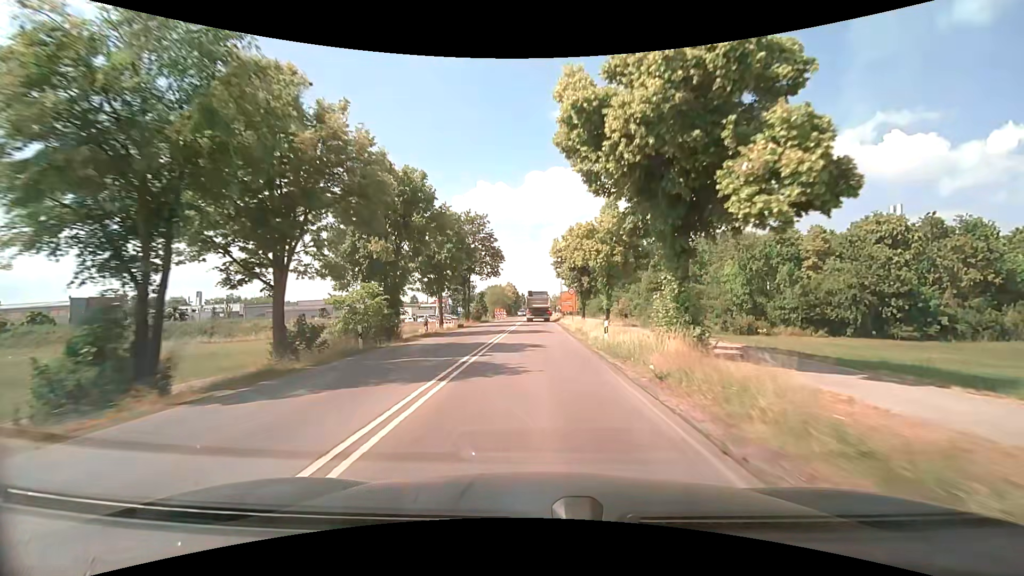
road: secondary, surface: asphalt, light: Day
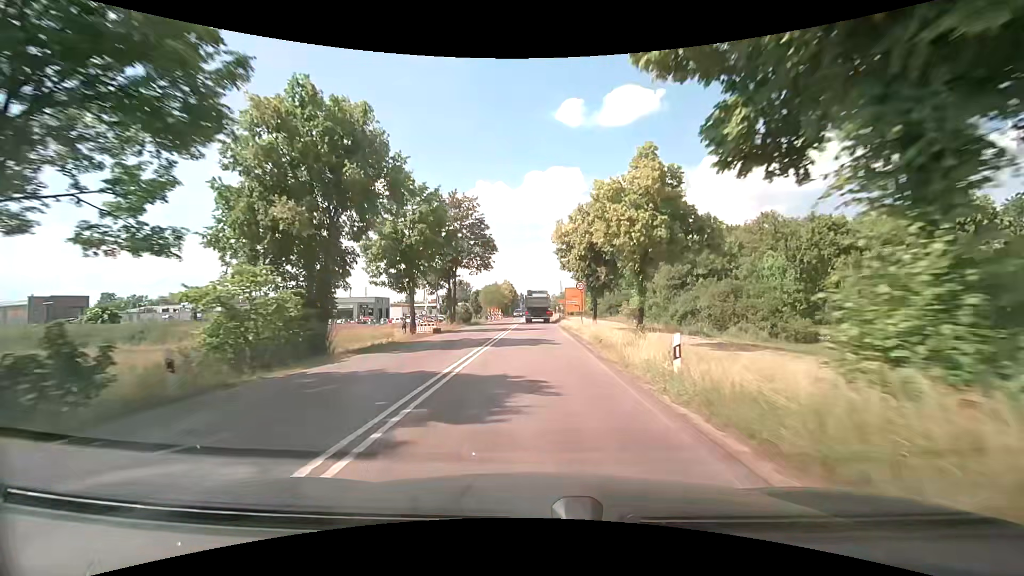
(0.0, +9.4) m; 0°
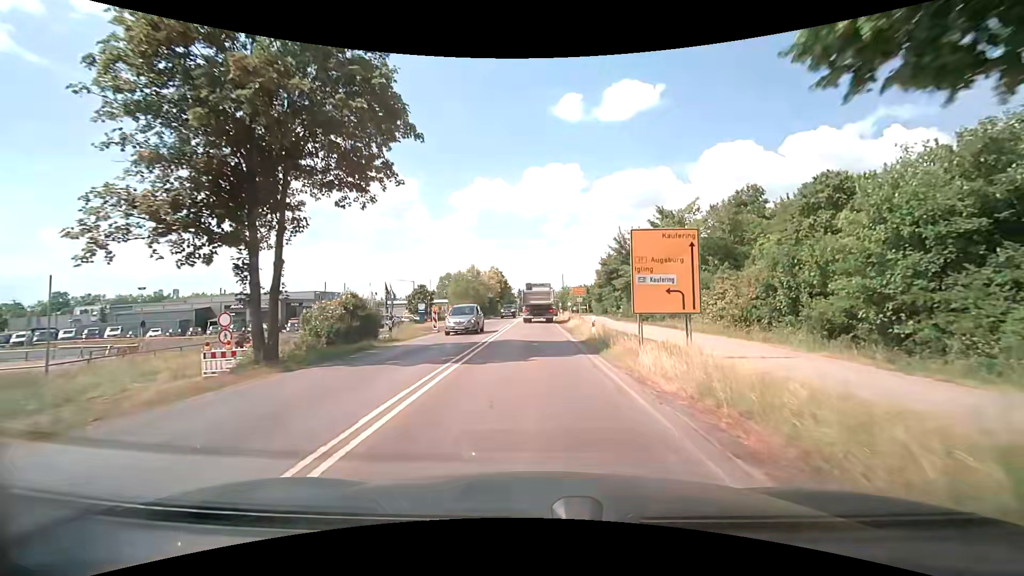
(+0.1, +32.8) m; 0°
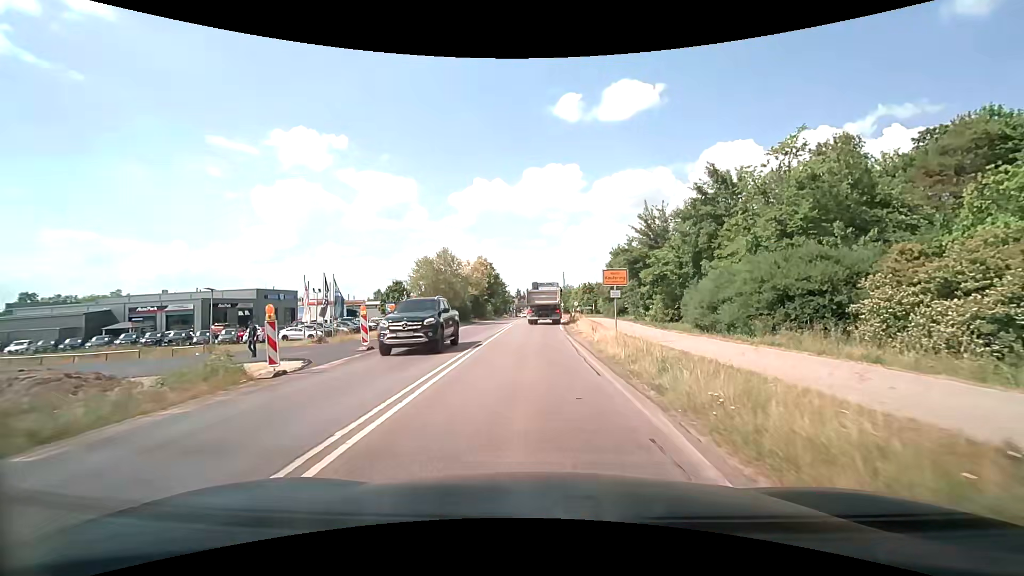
(+0.2, +18.4) m; 0°
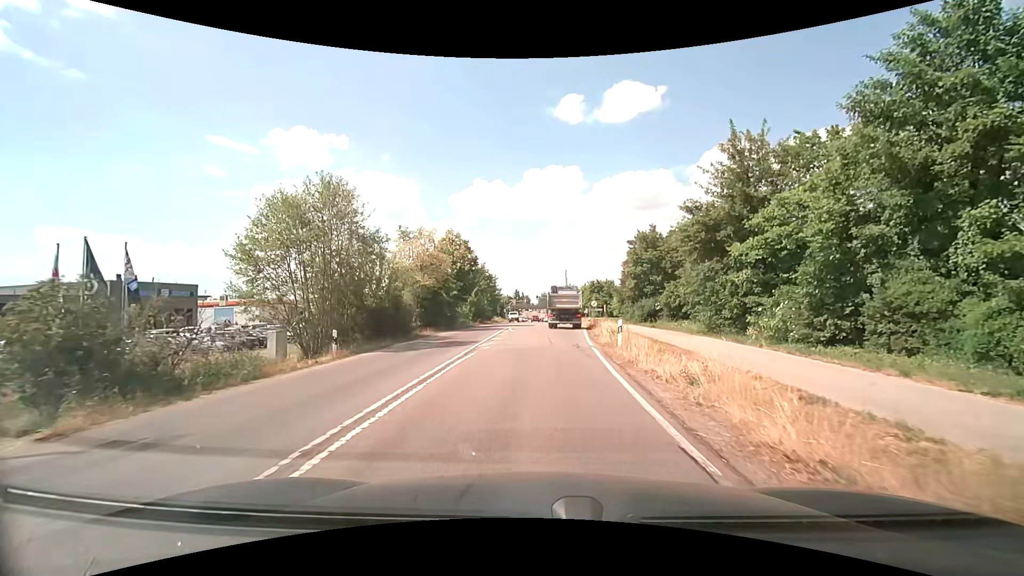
(+0.1, +25.0) m; +1°
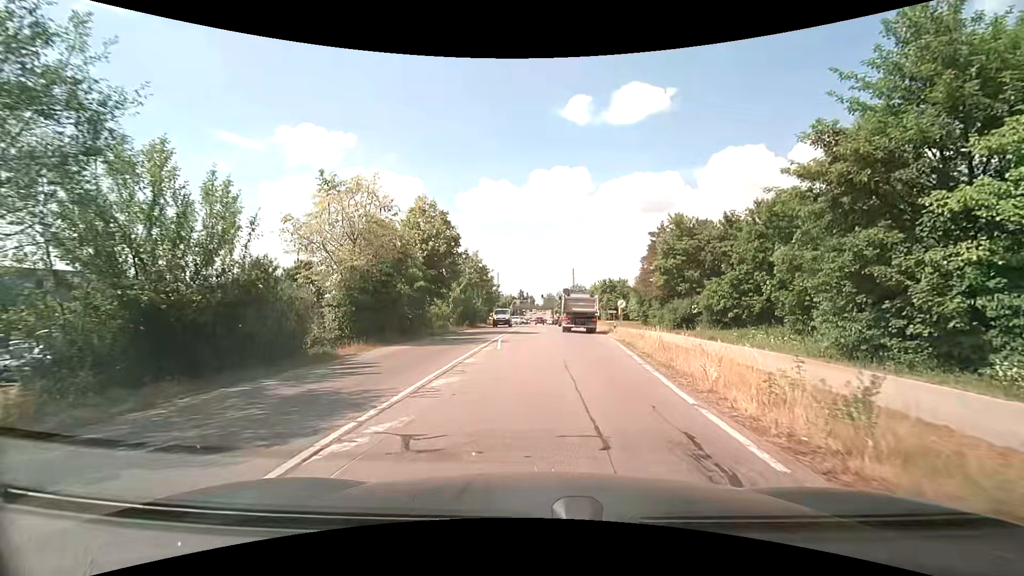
(-0.2, +14.0) m; -1°
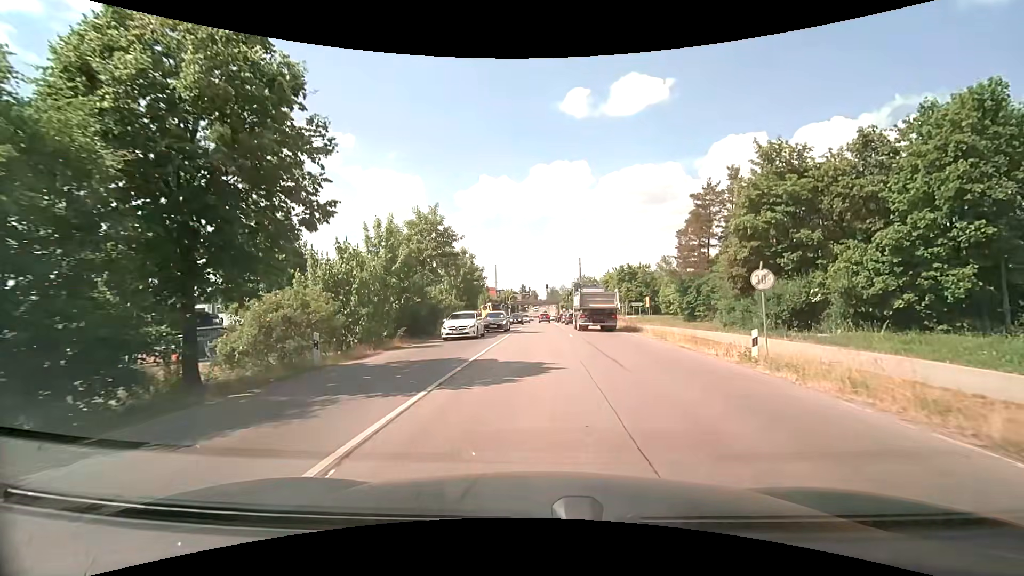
(+0.1, +23.2) m; 0°
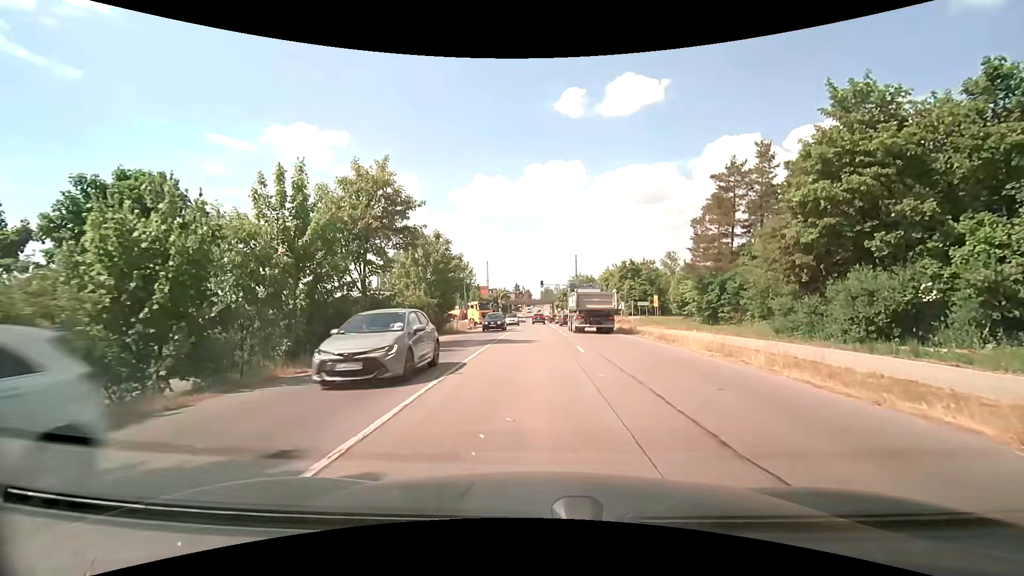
(+0.1, +9.7) m; +1°
